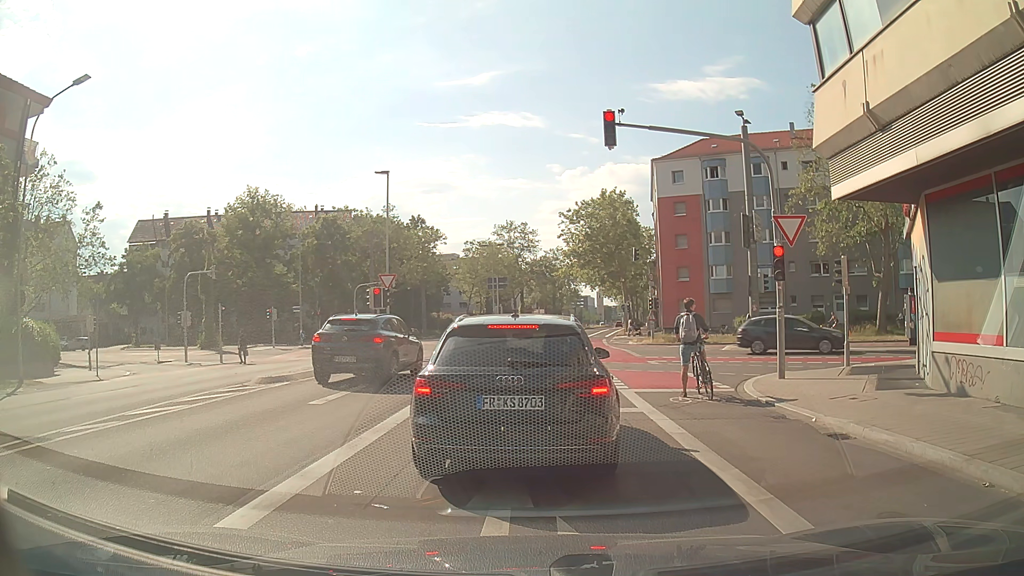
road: secondary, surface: asphalt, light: Day
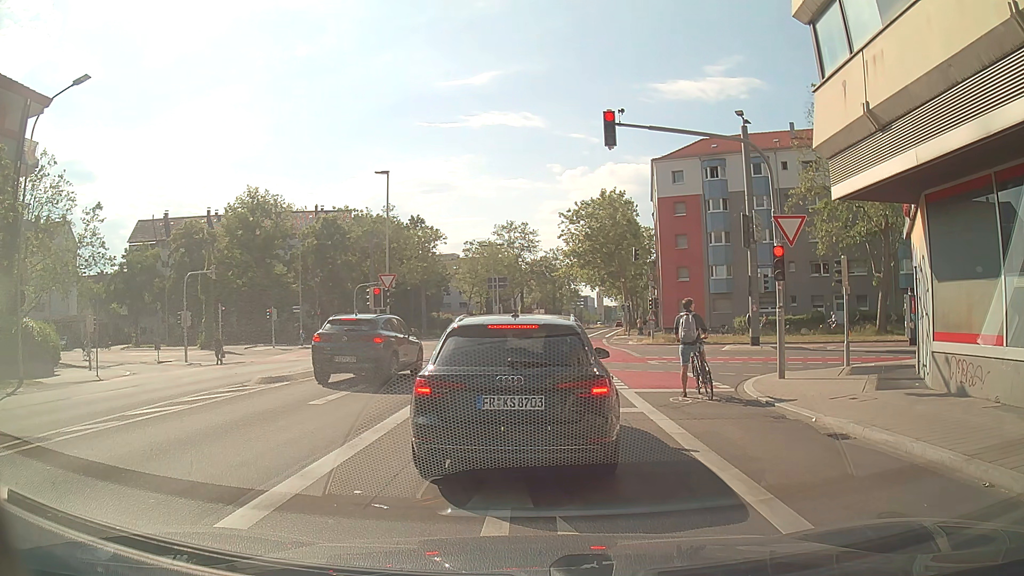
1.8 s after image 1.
(0.0, 0.0) m; 0°
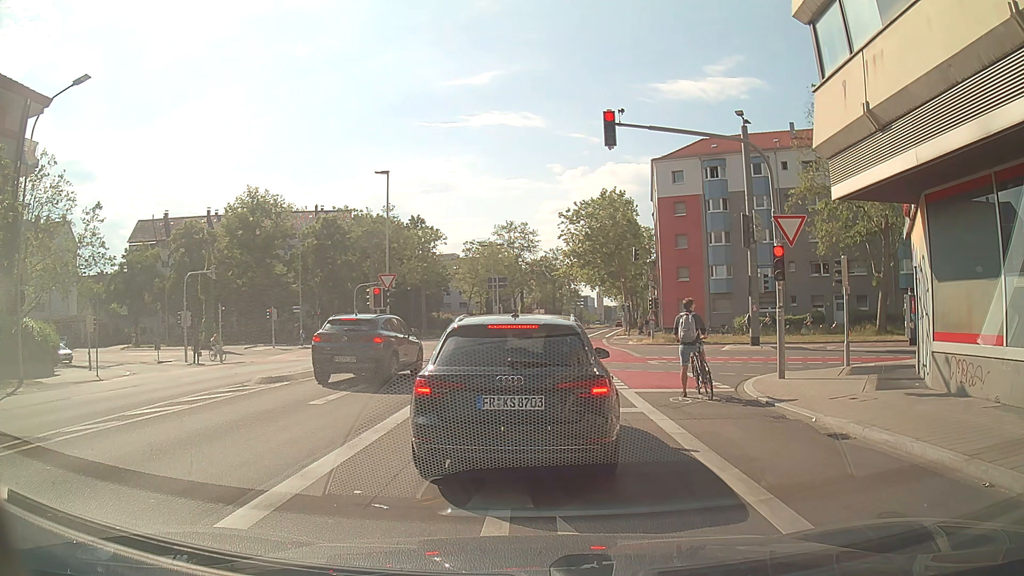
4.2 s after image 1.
(0.0, 0.0) m; 0°
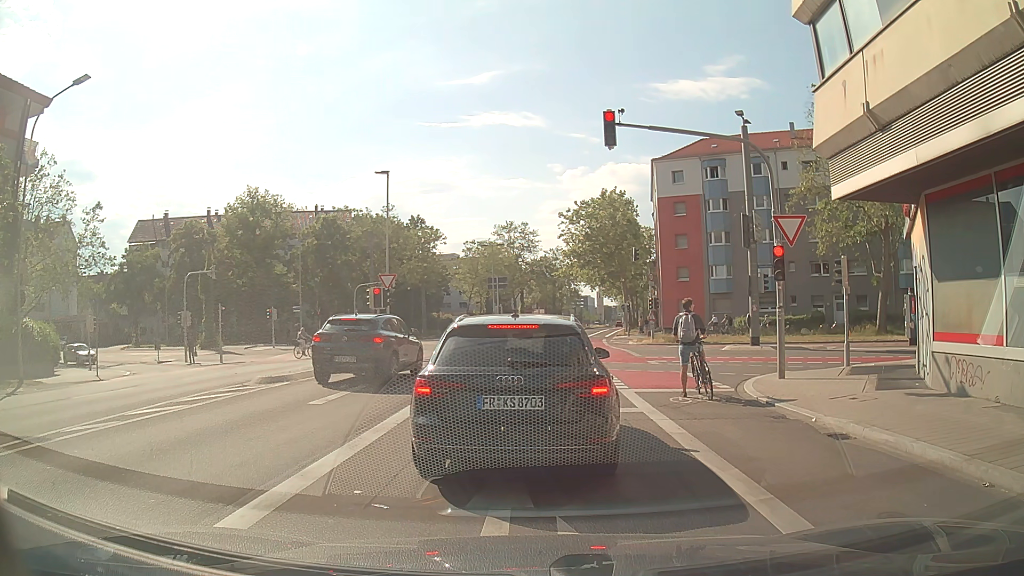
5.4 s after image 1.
(0.0, 0.0) m; 0°
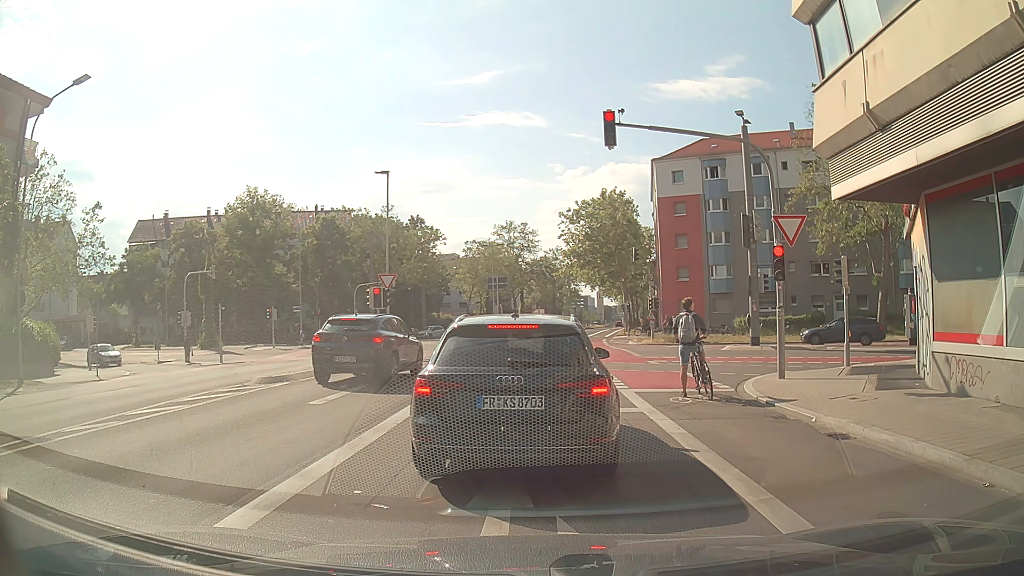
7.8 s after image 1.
(0.0, 0.0) m; 0°
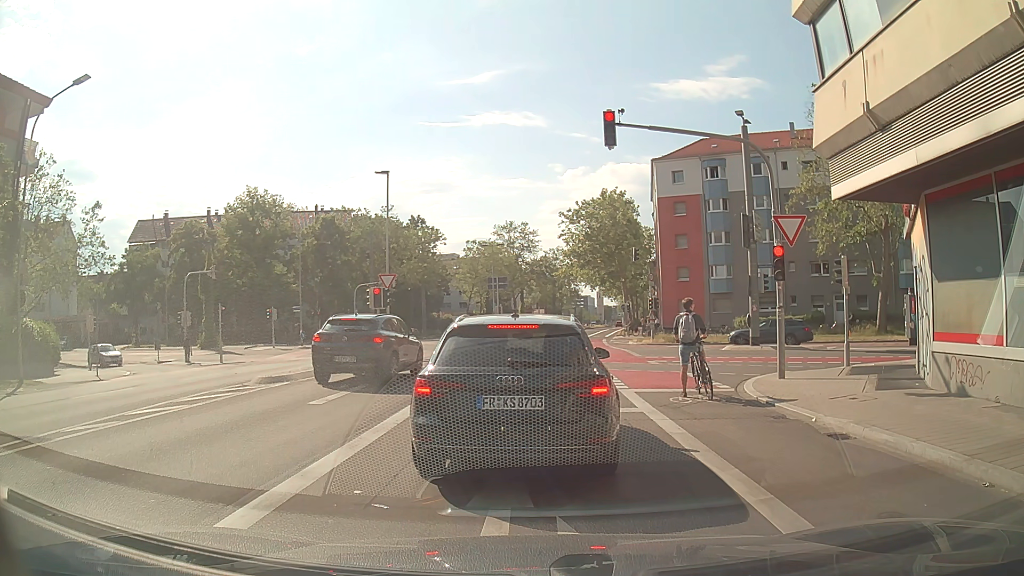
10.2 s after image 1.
(0.0, 0.0) m; 0°
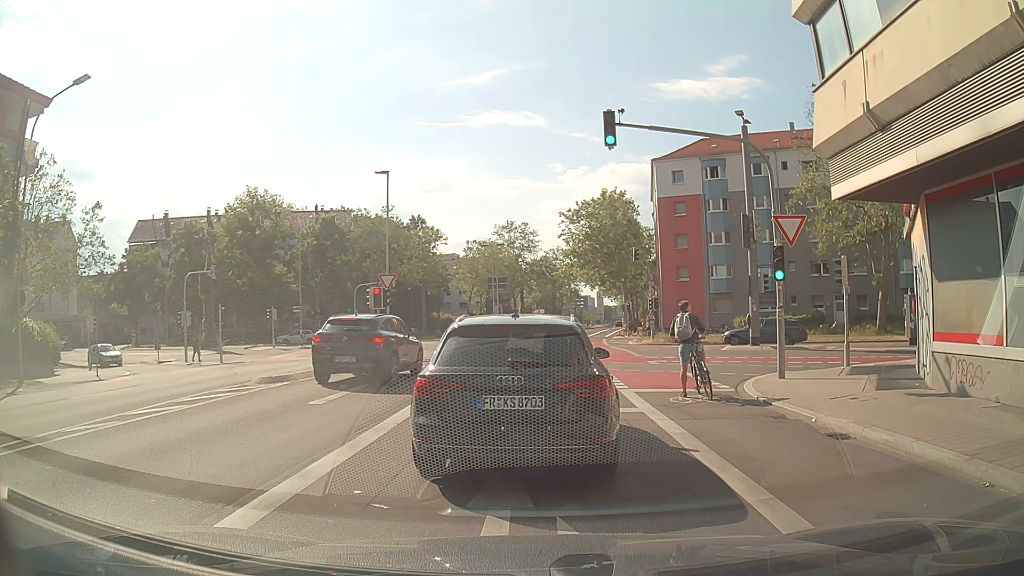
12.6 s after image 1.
(0.0, 0.0) m; 0°
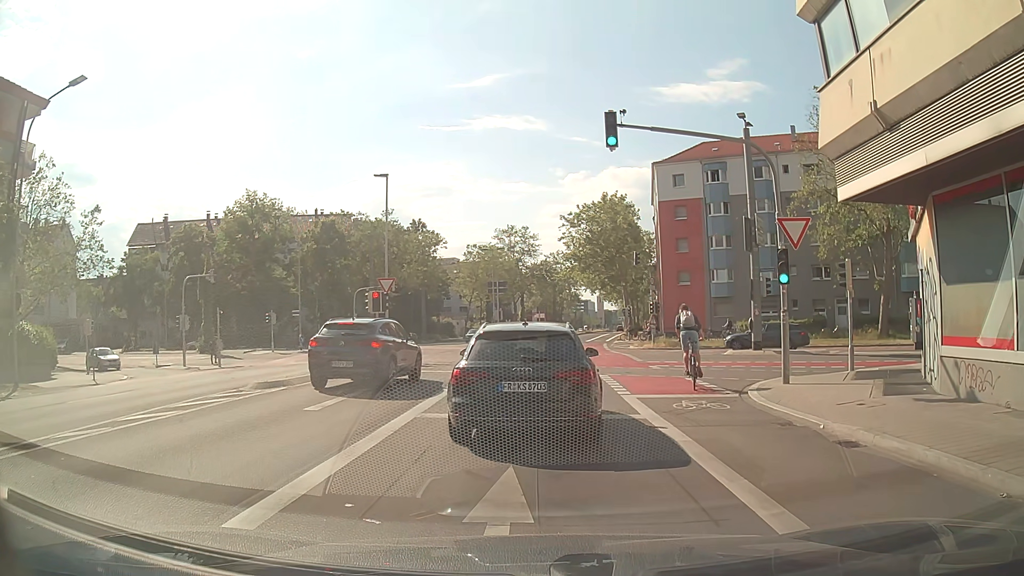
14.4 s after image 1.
(0.0, +0.3) m; 0°
(+1, +10) (+1, +20) (+2, +30) (+3, +40) (+4, +50) (+6, +60) (+7, +70) (+10, +79) (+12, +89) (+14, +99) m
